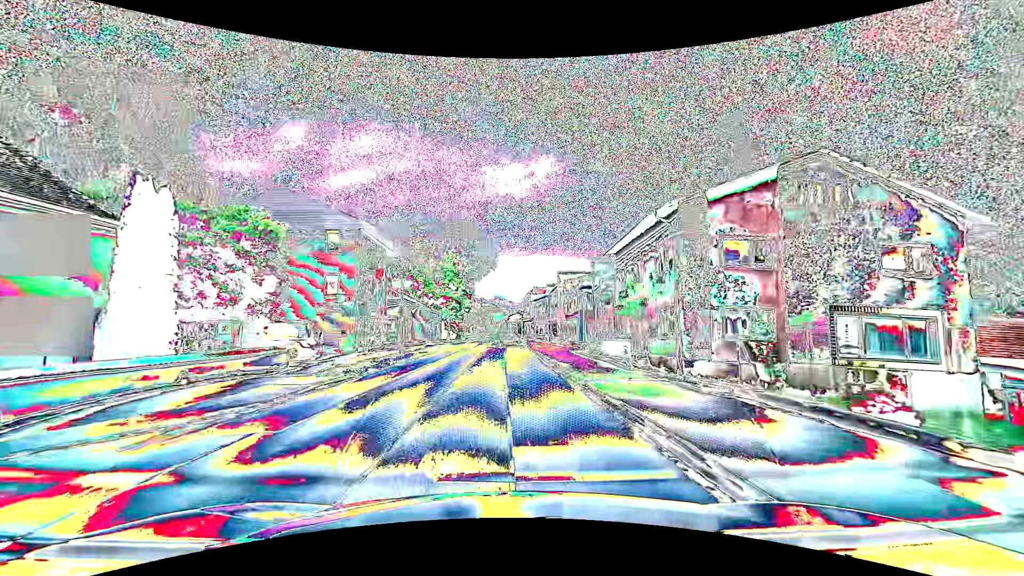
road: primary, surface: asphalt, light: Day
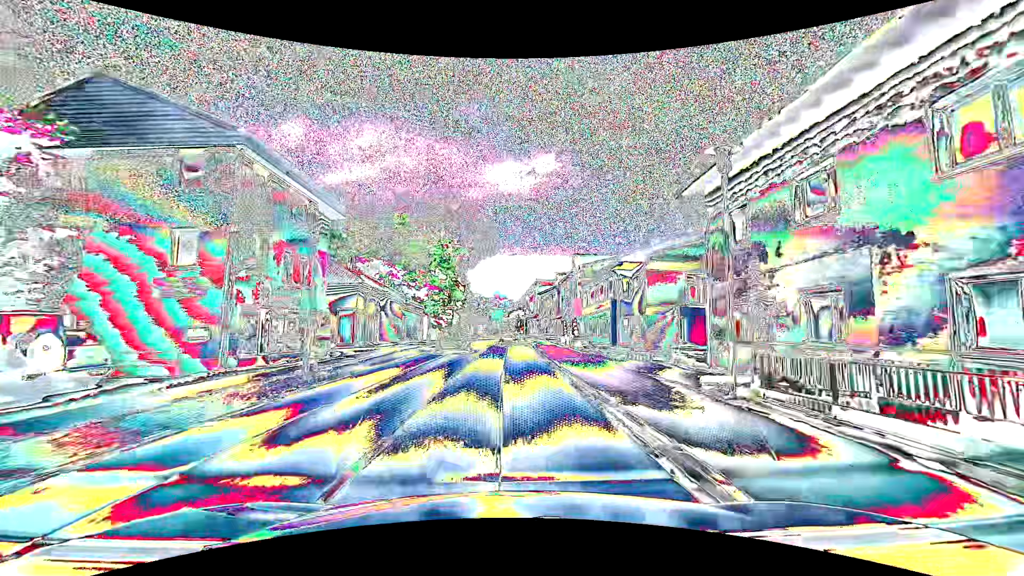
(-0.1, +15.3) m; 0°
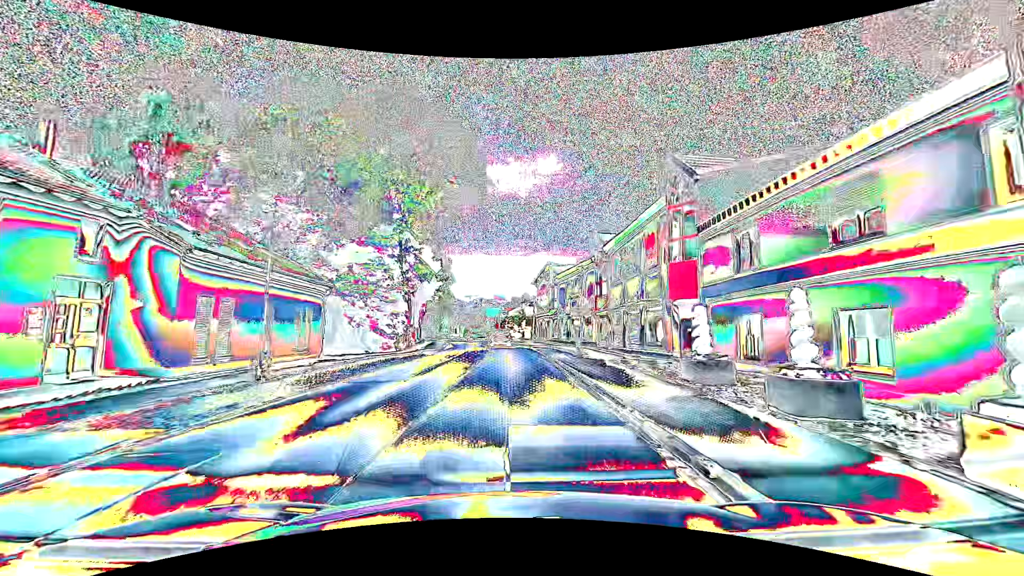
(-0.1, +30.6) m; 0°
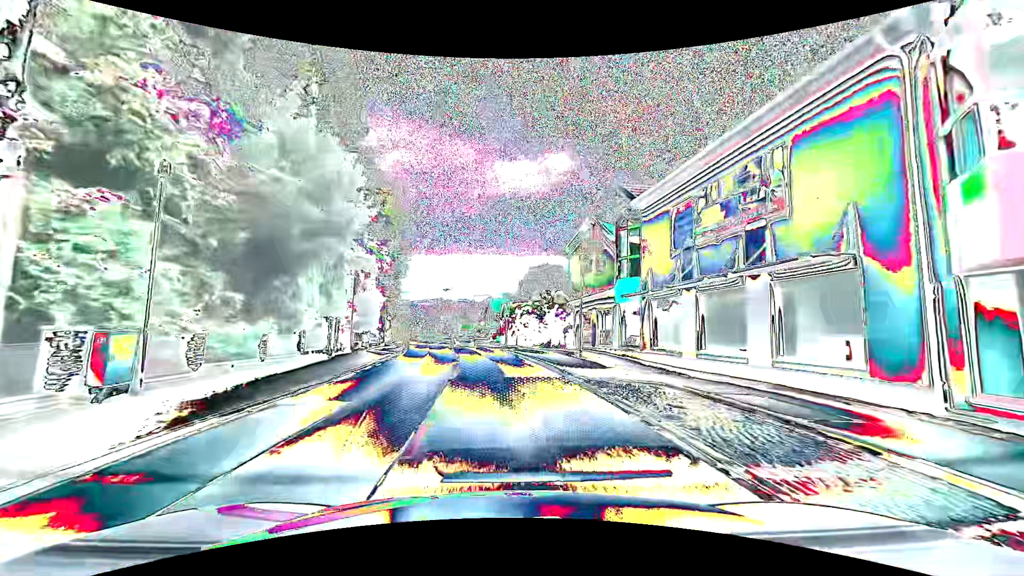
(-0.1, +30.5) m; -2°
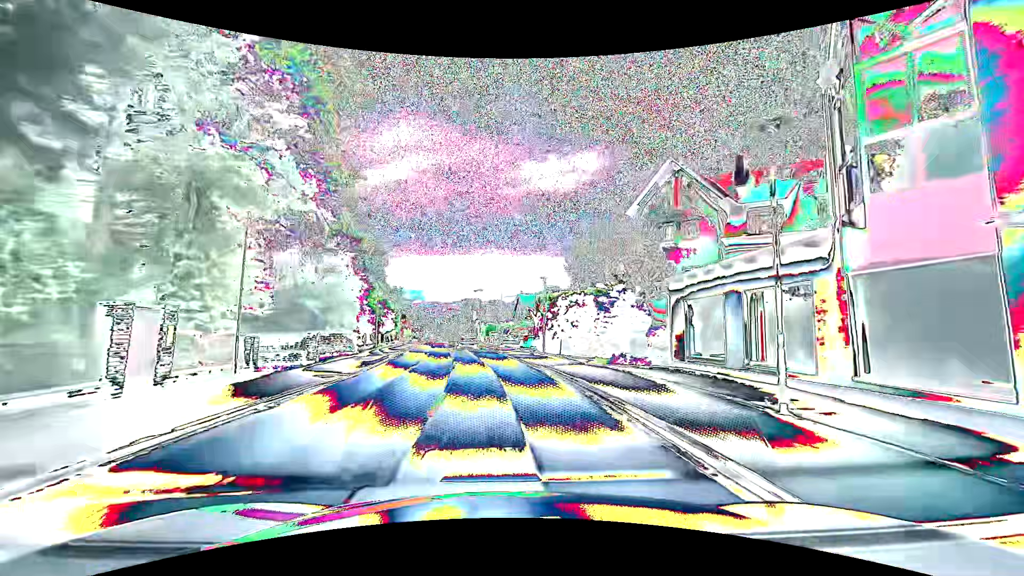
(-0.3, +15.3) m; -3°
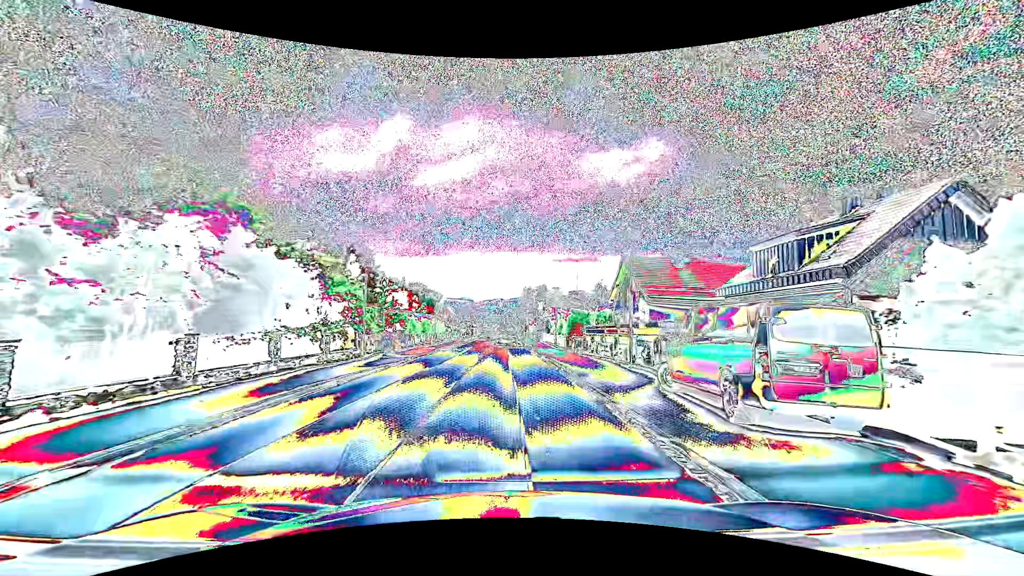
(-2.8, +38.2) m; -7°
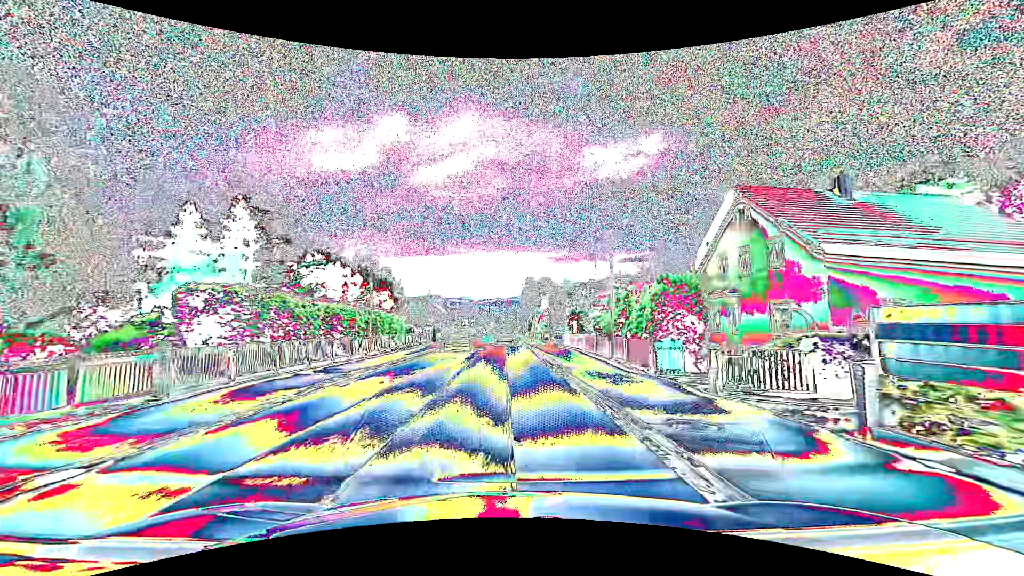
(+0.1, +23.1) m; 0°
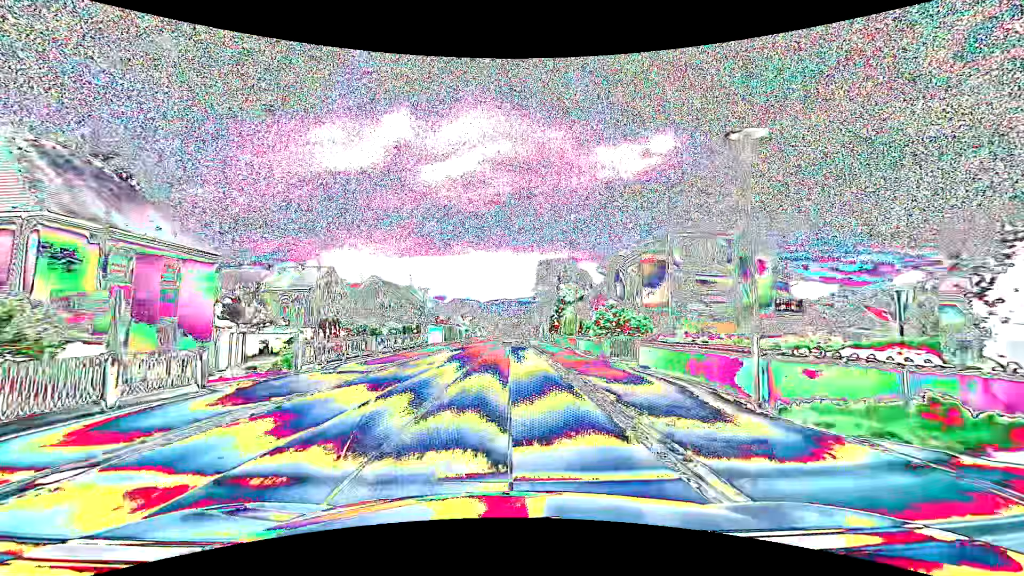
(-0.1, +38.4) m; 0°
(0, +10) (0, +20) (0, +30) (0, +40) (0, +50) (0, +60) (0, +70) (0, +80) (0, +90) (+1, +100) m
